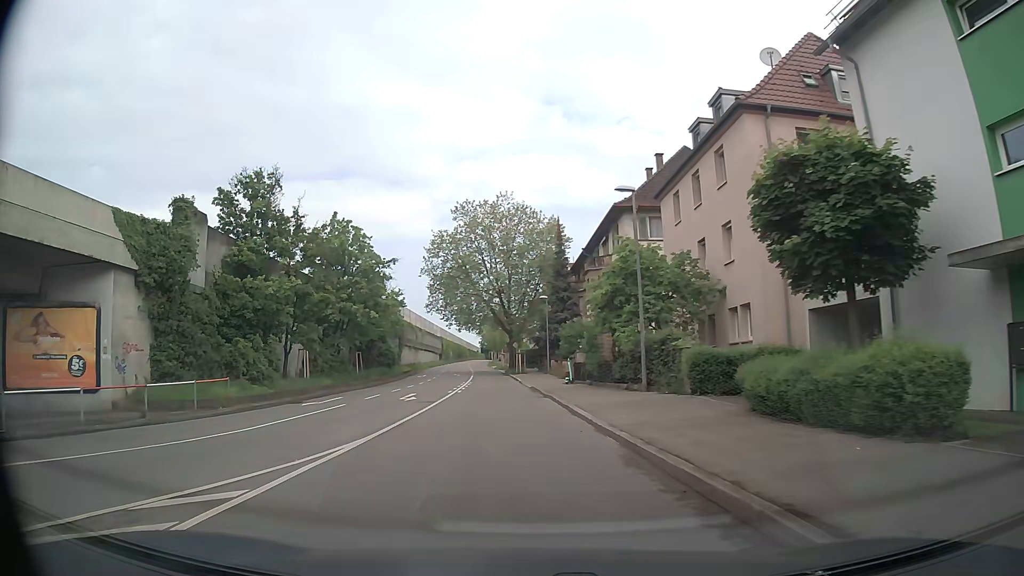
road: tertiary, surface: asphalt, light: Day
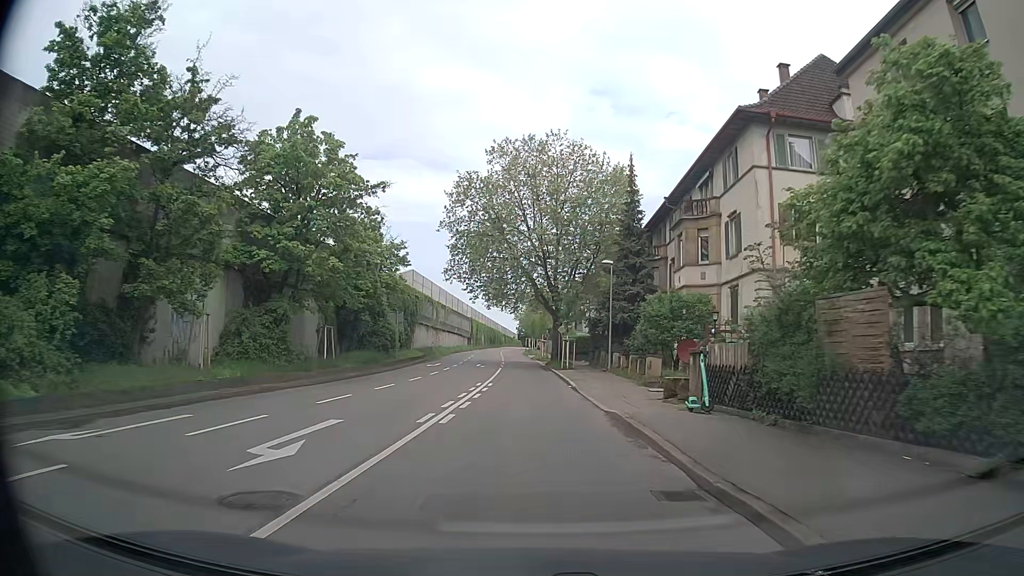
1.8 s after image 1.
(-0.9, +17.0) m; -4°
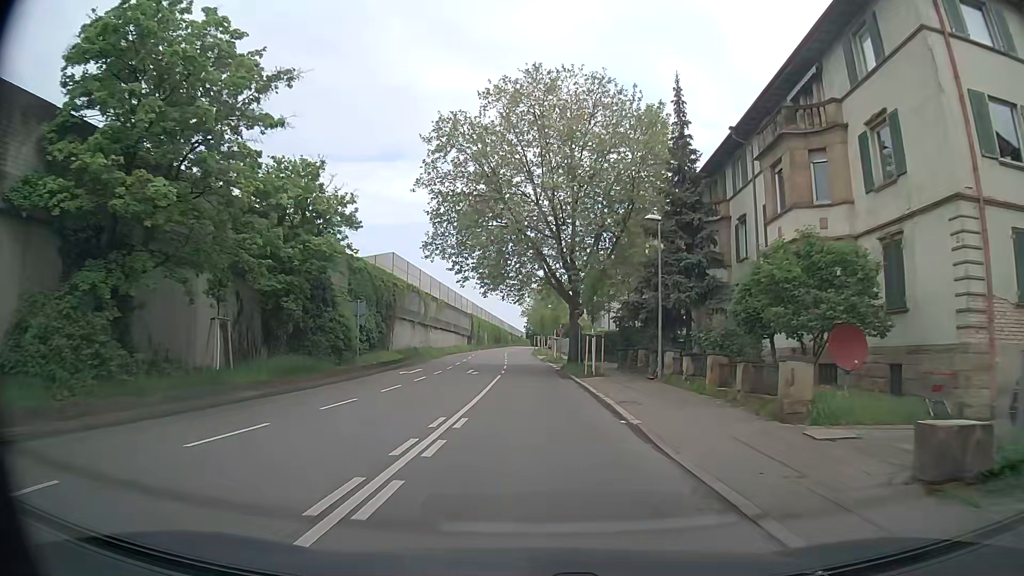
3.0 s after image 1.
(0.0, +12.8) m; 0°
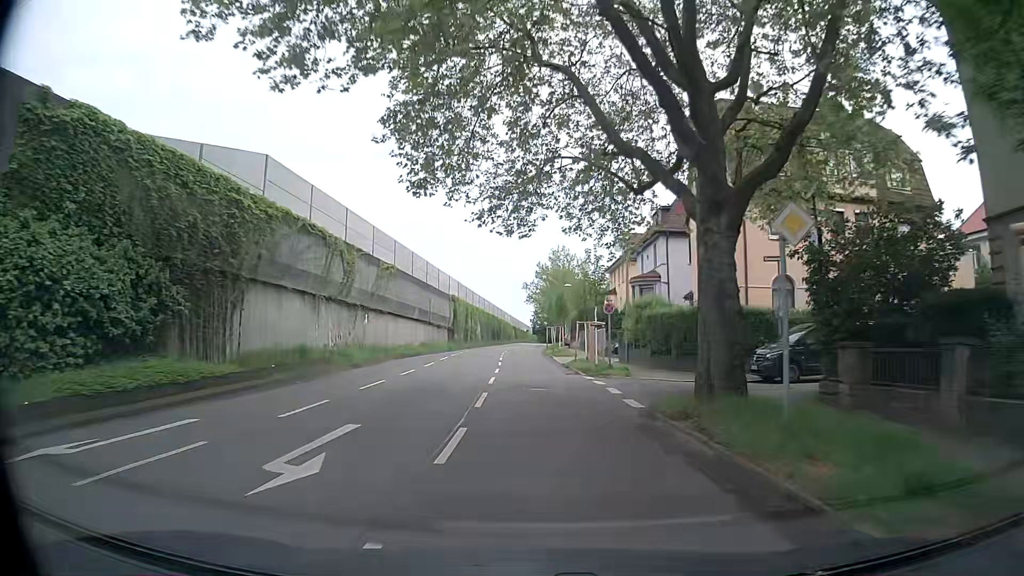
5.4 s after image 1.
(-0.5, +27.7) m; -1°
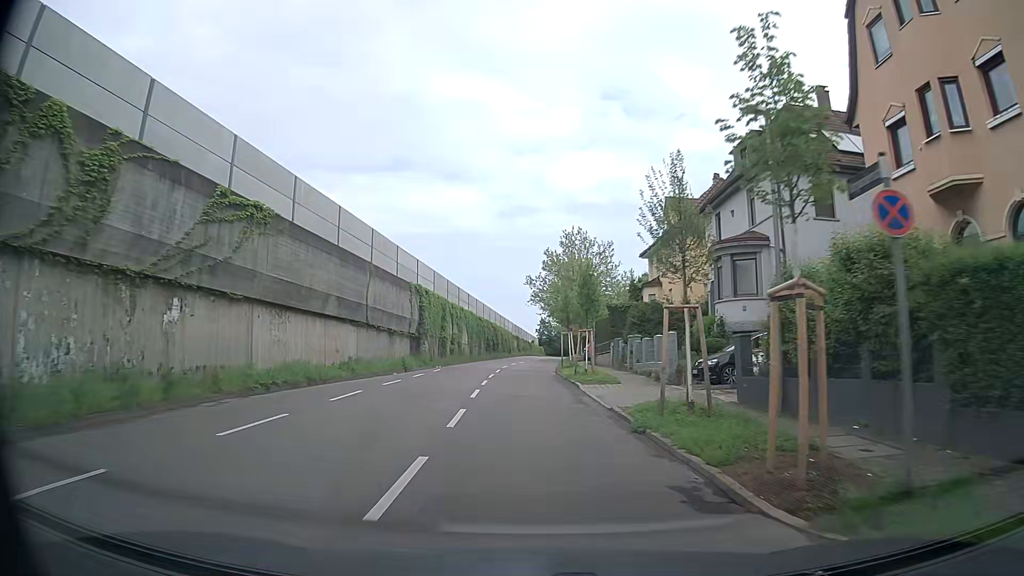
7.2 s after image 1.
(+0.1, +20.4) m; -1°
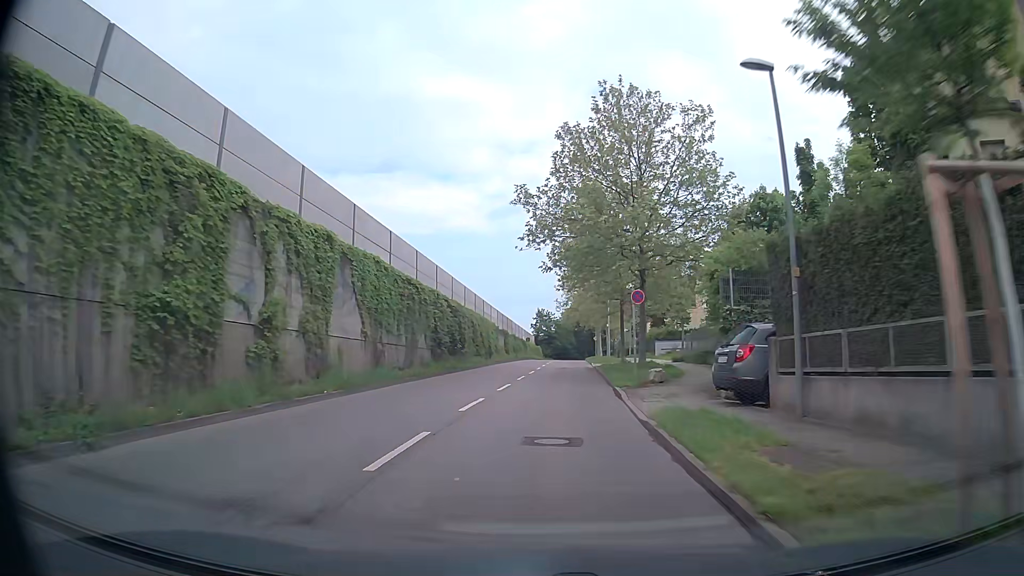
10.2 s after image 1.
(+0.3, +35.0) m; +2°
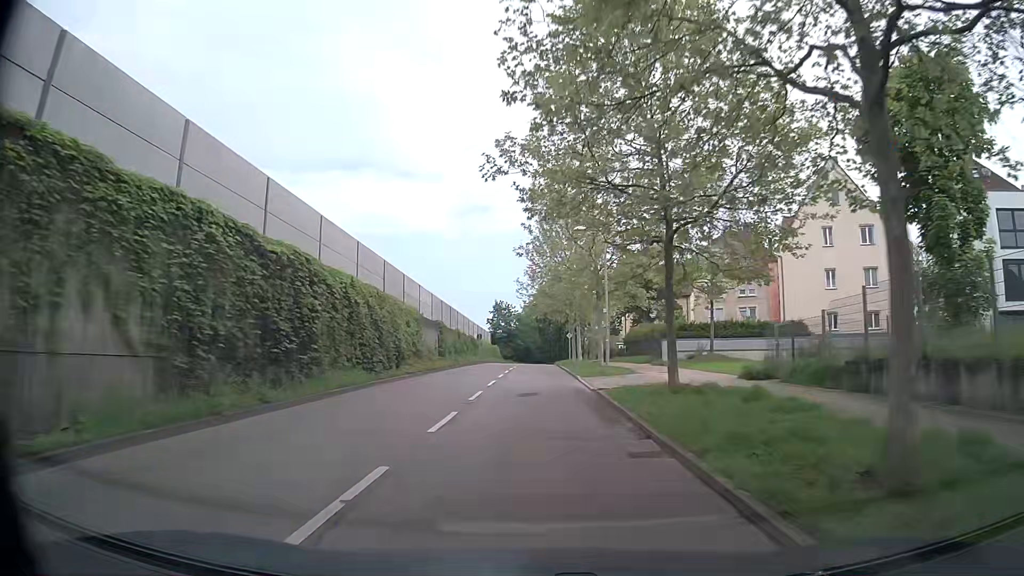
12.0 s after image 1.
(+0.7, +21.1) m; +3°
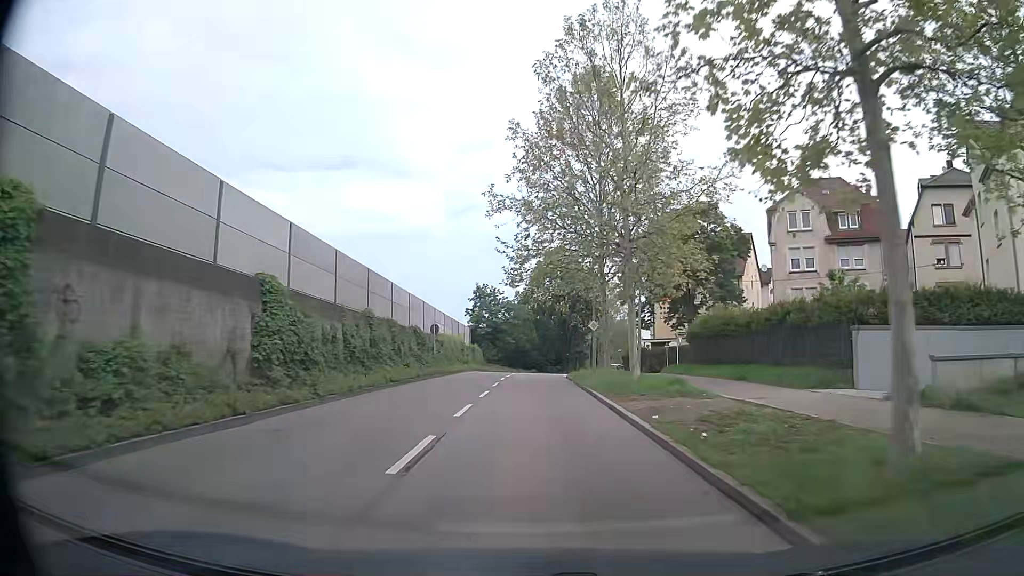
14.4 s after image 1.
(+0.2, +28.1) m; +1°
